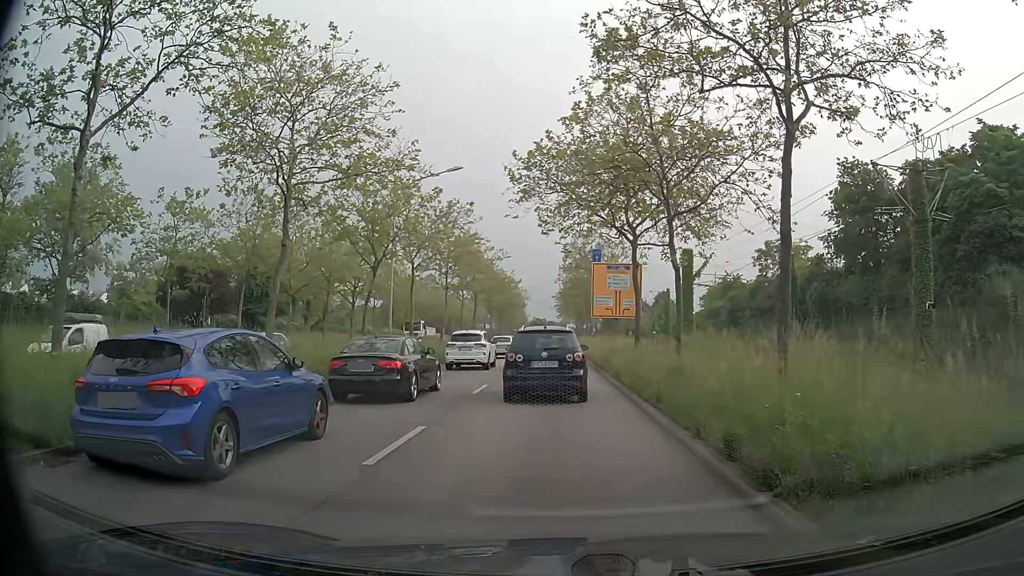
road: primary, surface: asphalt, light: Day
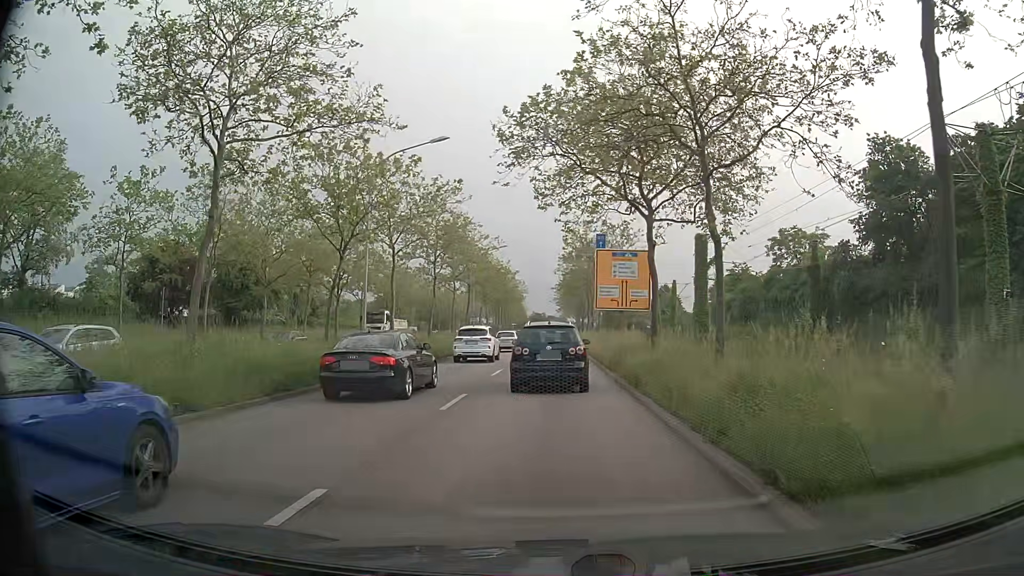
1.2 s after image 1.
(-0.1, +4.8) m; -1°
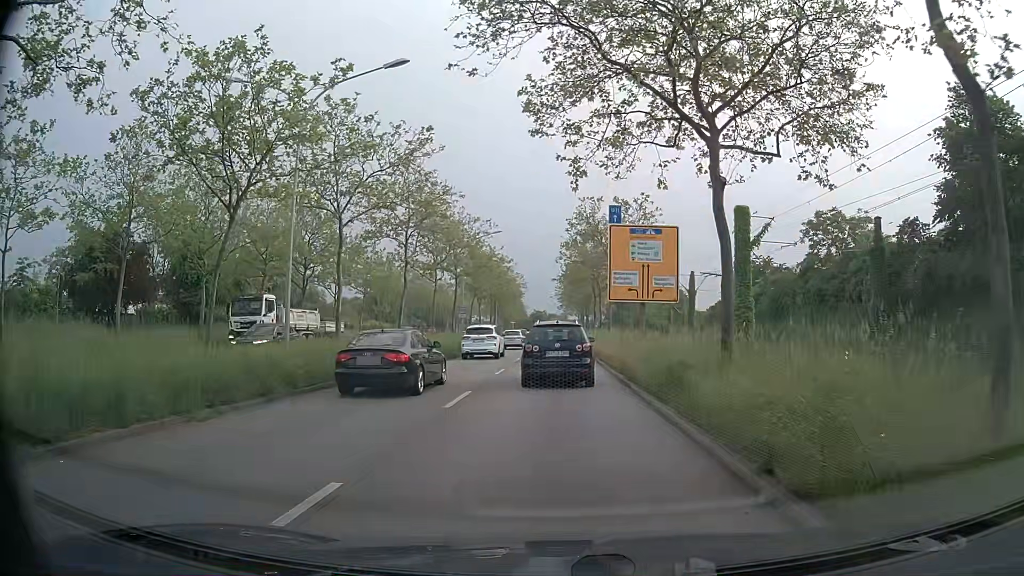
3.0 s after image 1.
(-0.1, +8.9) m; -1°
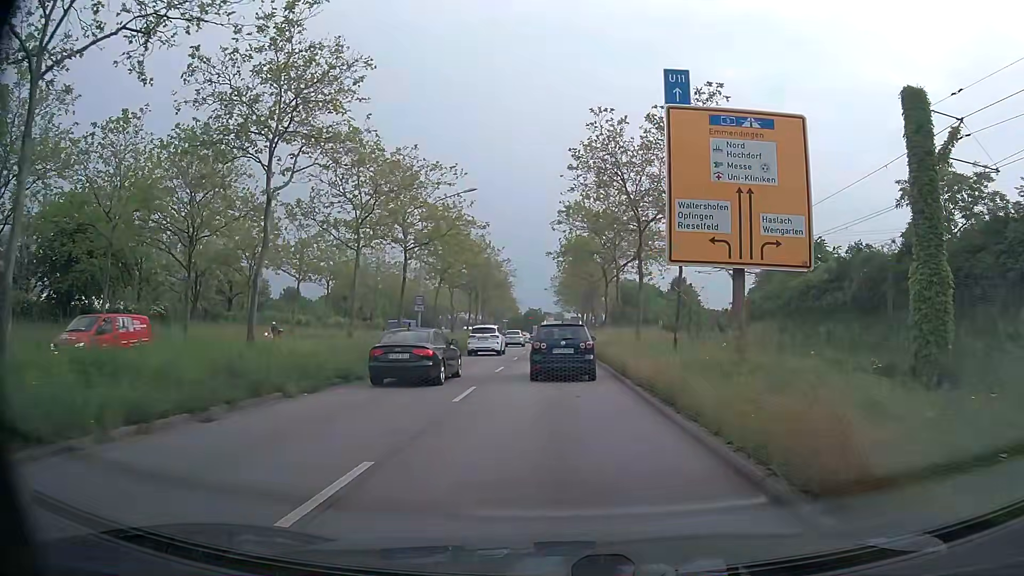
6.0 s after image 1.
(+0.2, +17.2) m; 0°
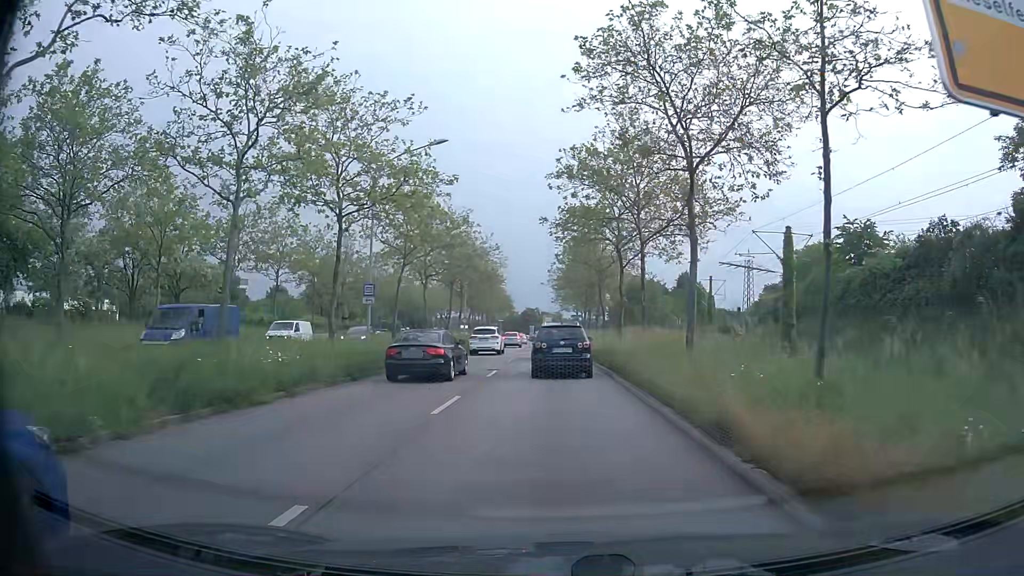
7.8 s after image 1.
(+0.2, +10.9) m; +2°
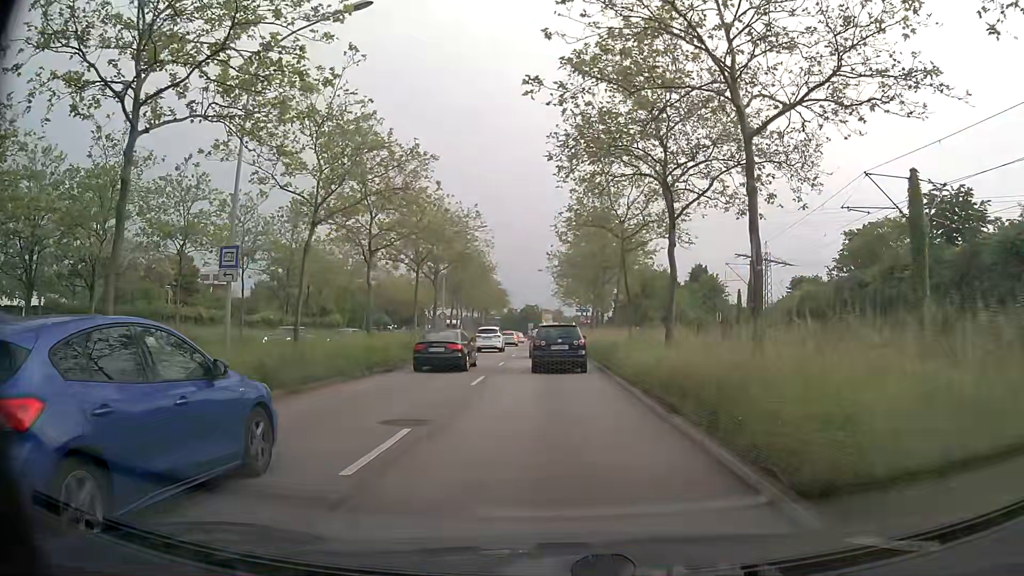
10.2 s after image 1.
(-0.2, +13.8) m; 0°
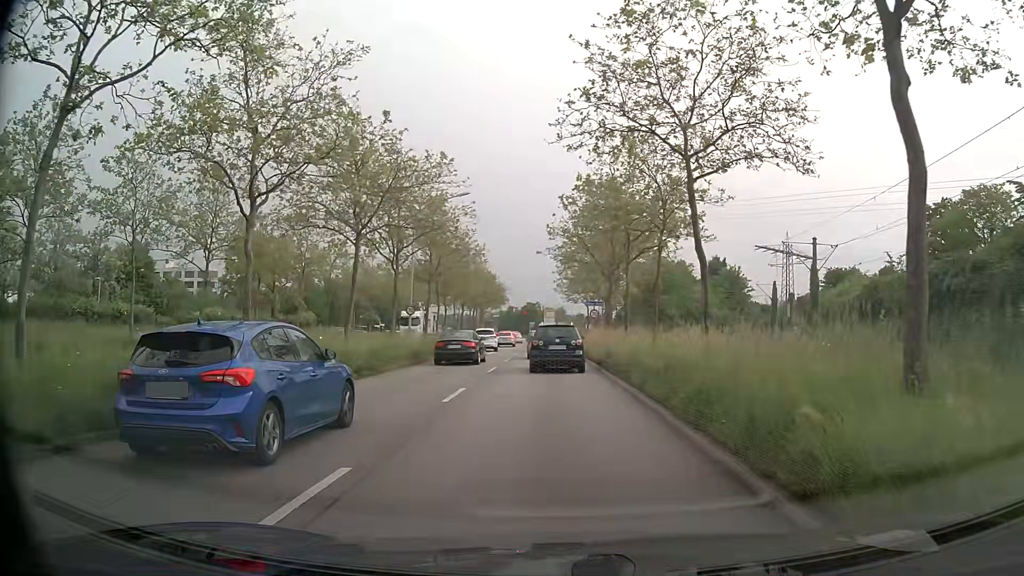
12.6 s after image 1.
(0.0, +13.0) m; -1°
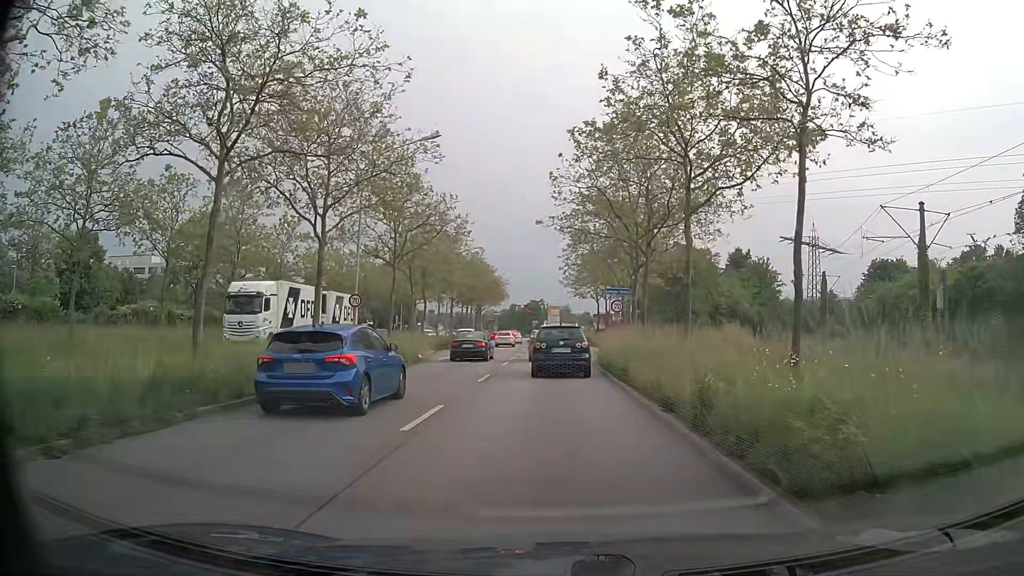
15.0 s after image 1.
(+0.1, +12.5) m; 0°
